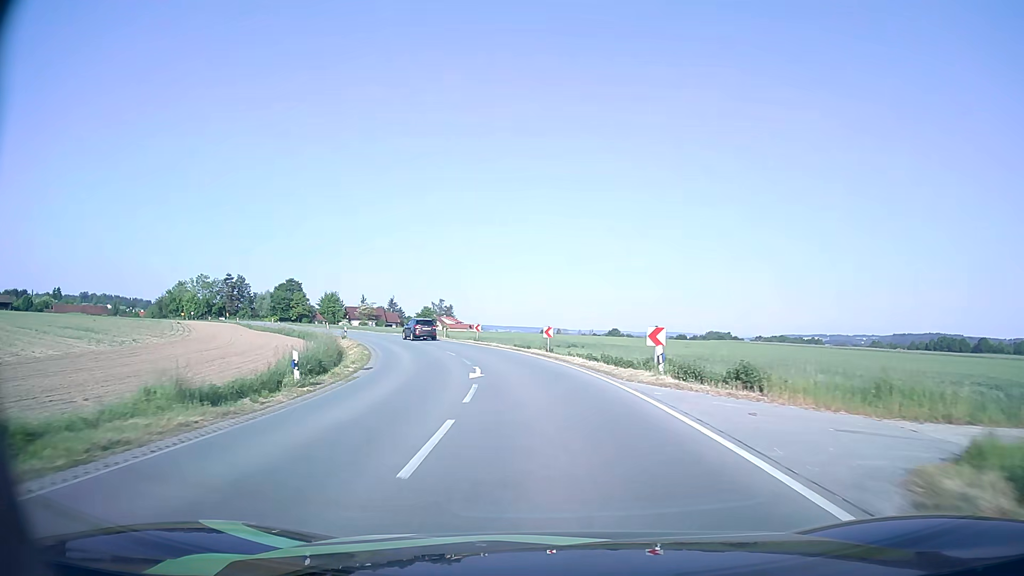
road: secondary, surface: asphalt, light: Day
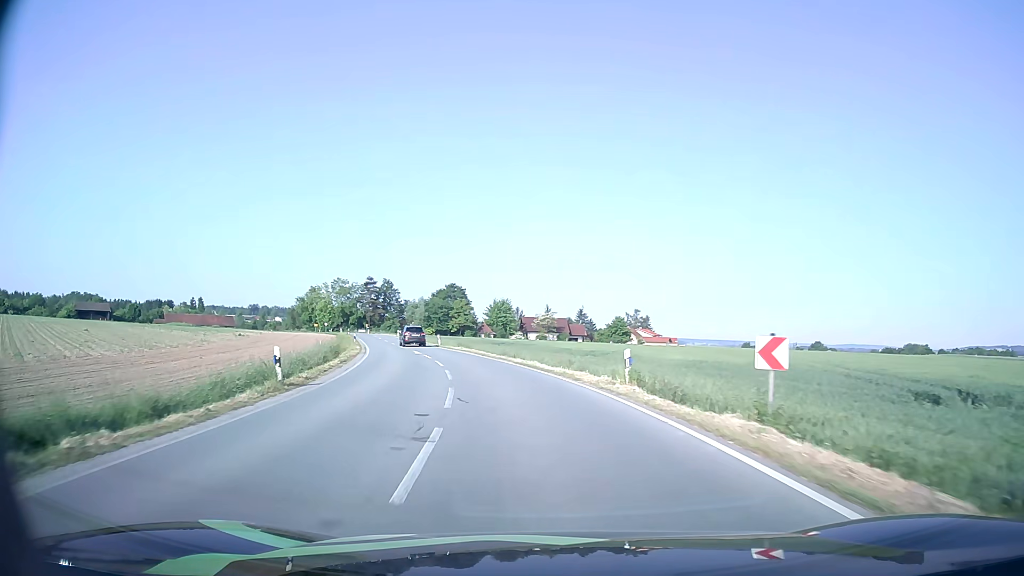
(-5.1, +38.8) m; -16°
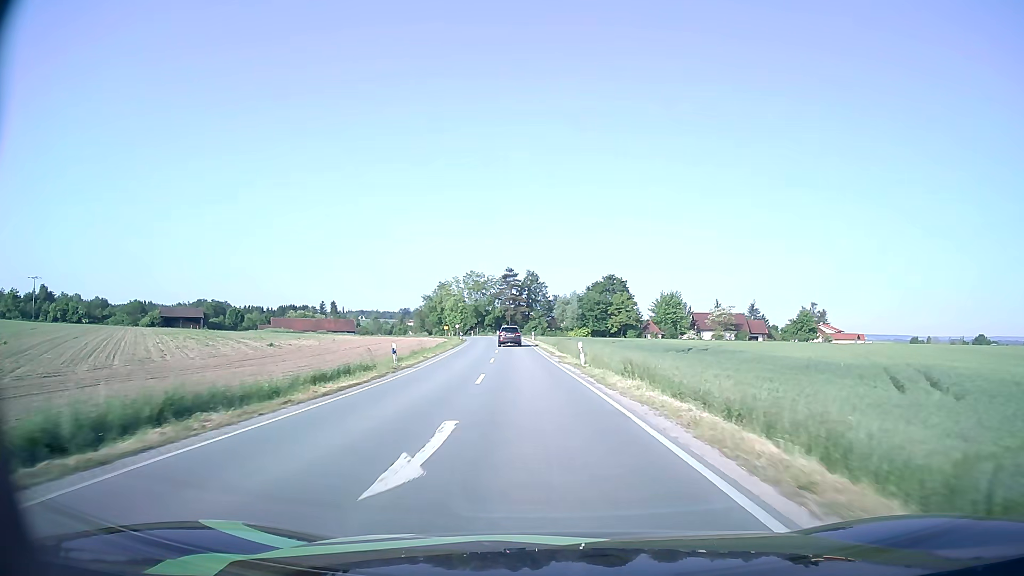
(-4.3, +31.2) m; -14°
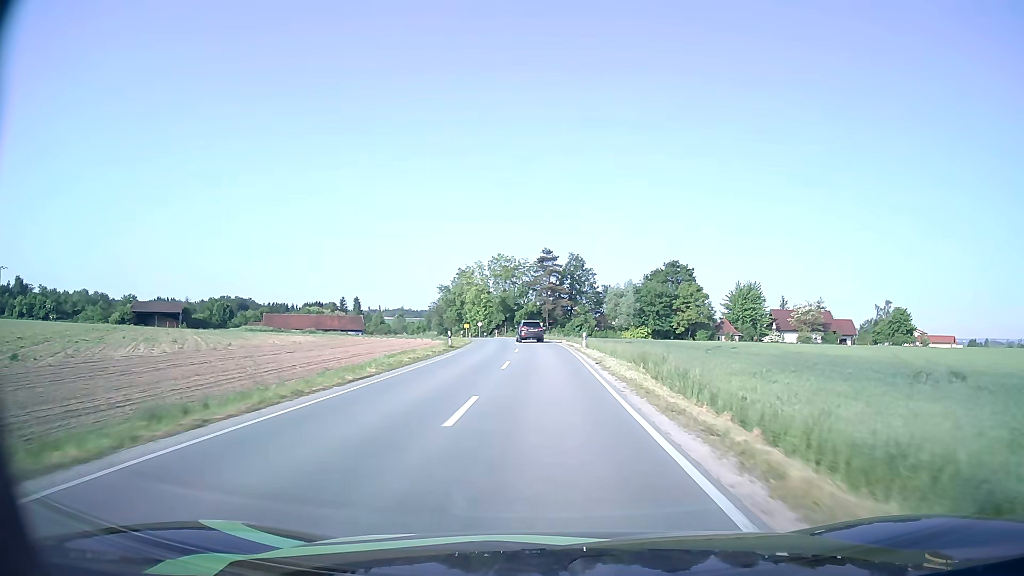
(-1.3, +33.0) m; -3°
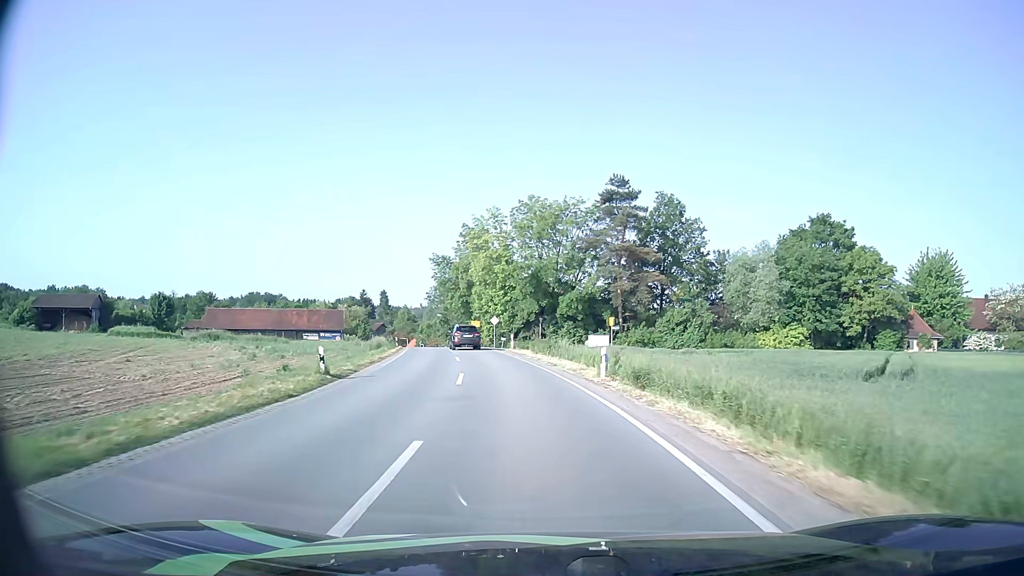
(-1.4, +53.2) m; -5°
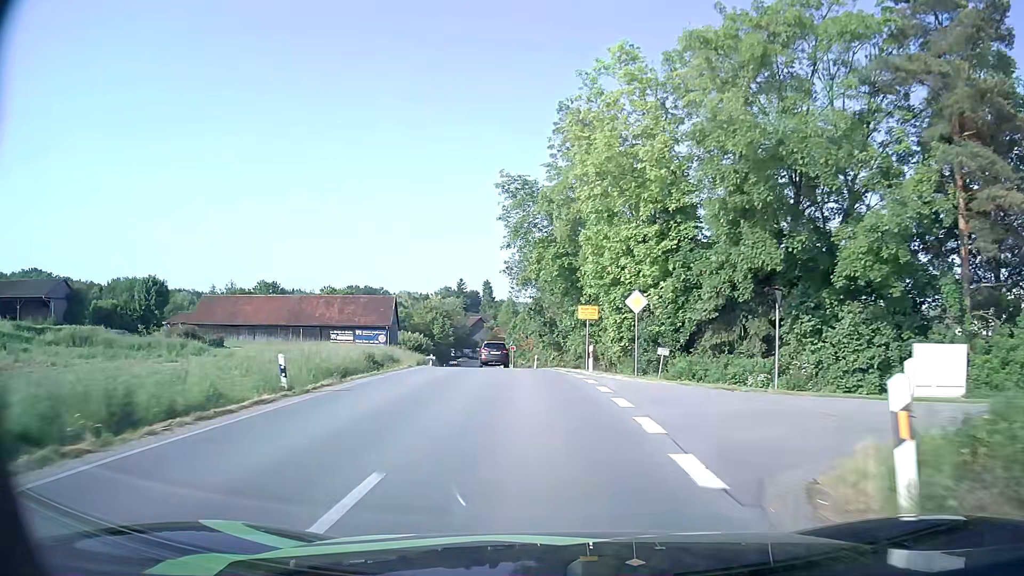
(-3.7, +38.4) m; -10°
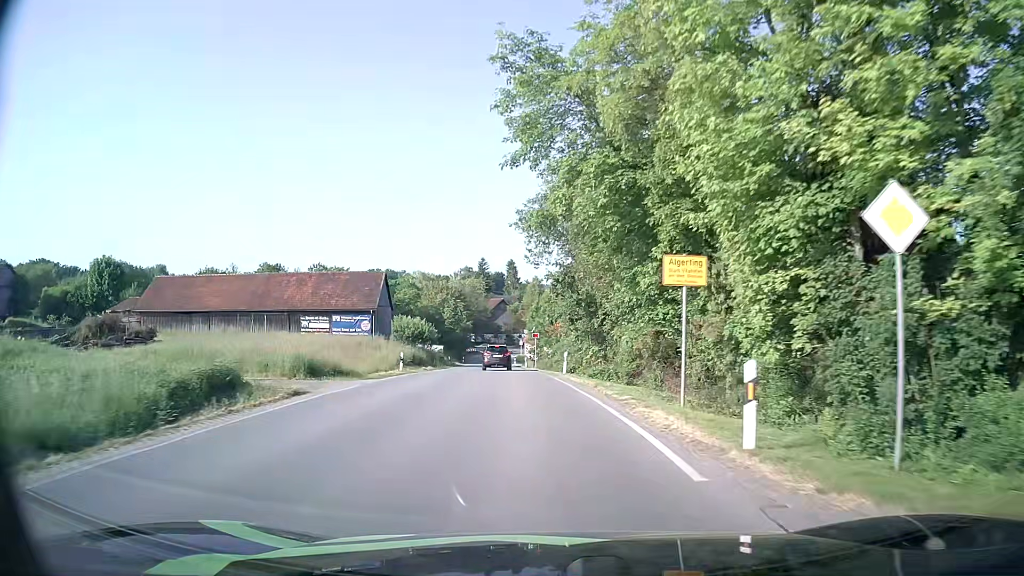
(-0.3, +17.0) m; -3°
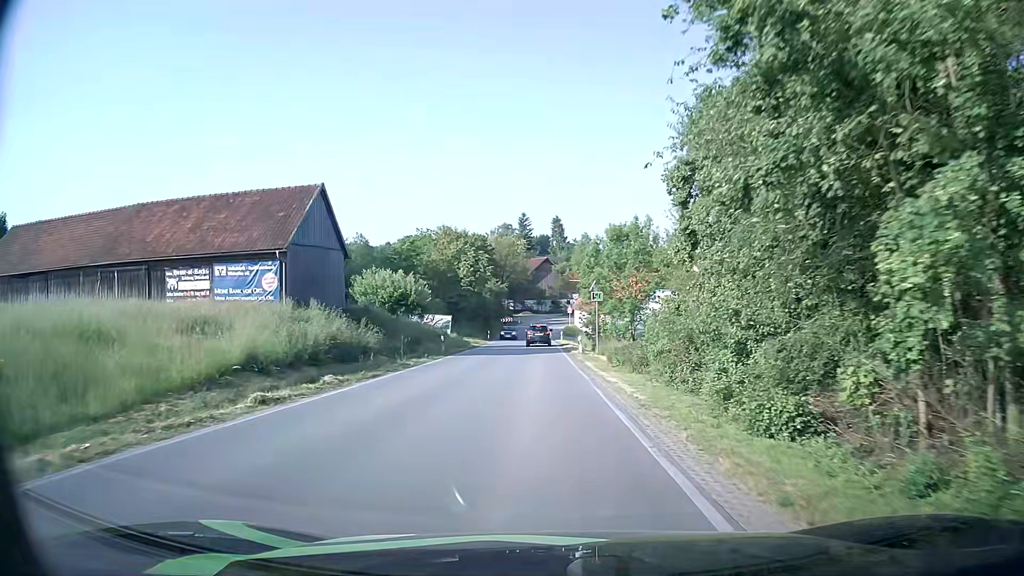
(-1.1, +29.0) m; -4°
(0, +10) (0, +20) (0, +30) (-1, +40) (-1, +50) (-1, +60) (-1, +70) (-2, +80) (-2, +90) (-1, +100) m
